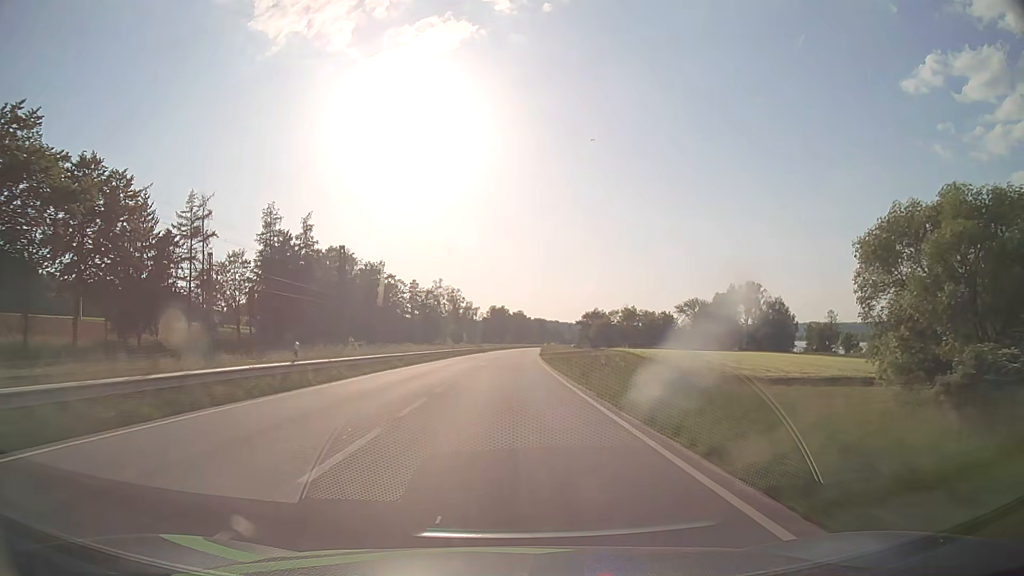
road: primary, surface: asphalt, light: Day
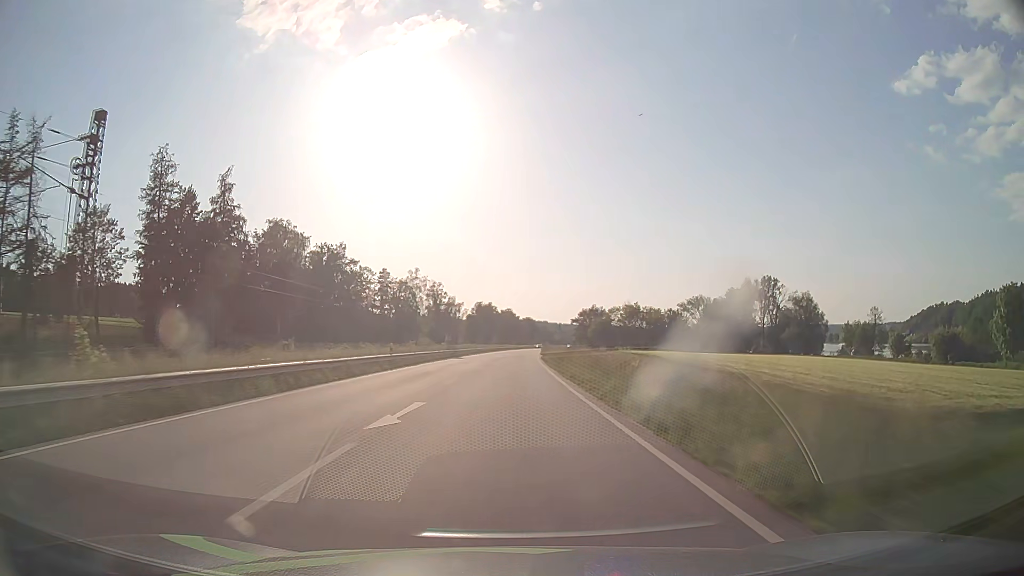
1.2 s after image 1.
(+0.3, +31.6) m; +1°
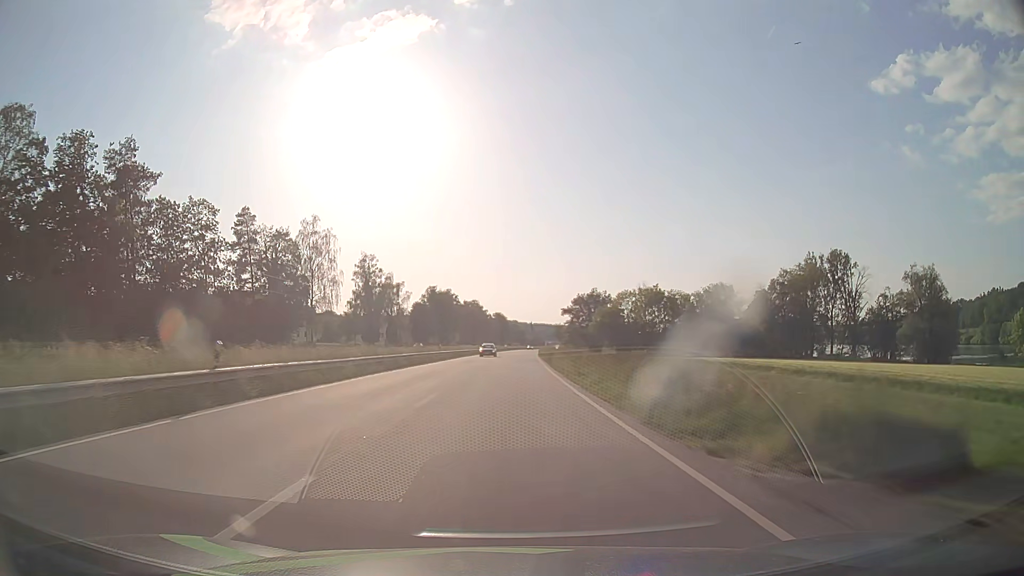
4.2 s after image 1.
(+1.7, +78.9) m; +2°
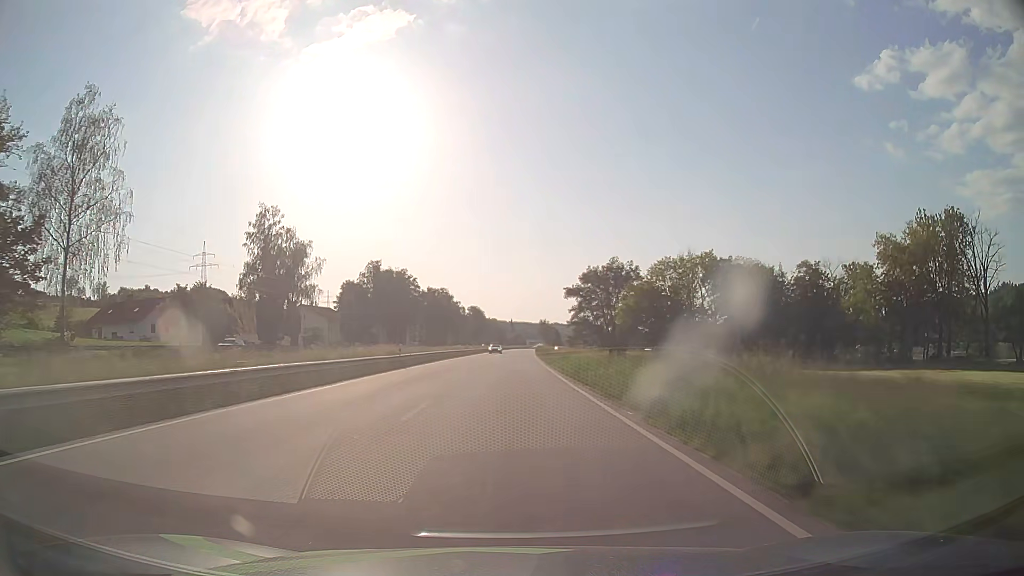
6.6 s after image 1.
(+1.2, +63.2) m; +2°
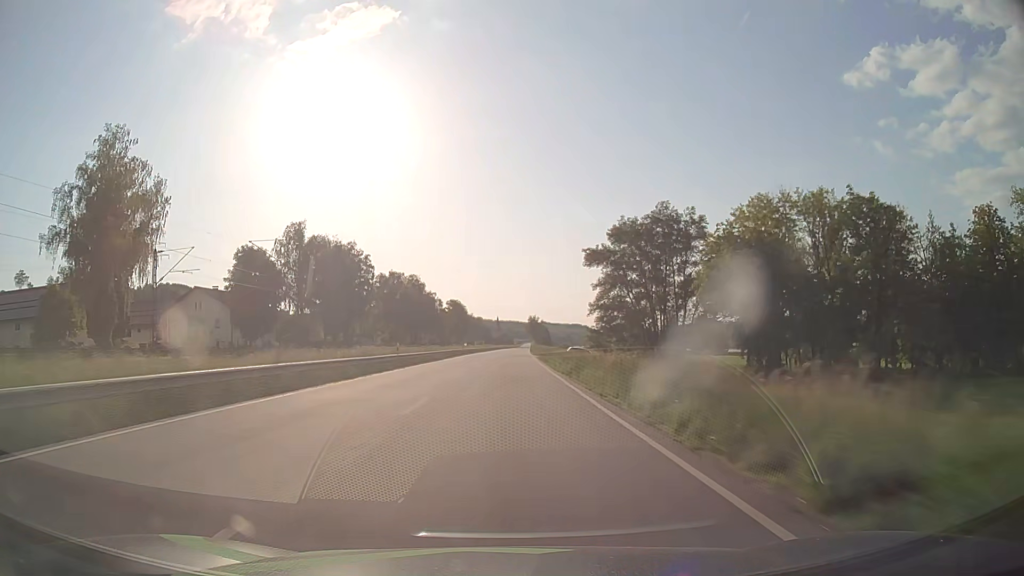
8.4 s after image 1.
(+0.5, +47.4) m; +1°
